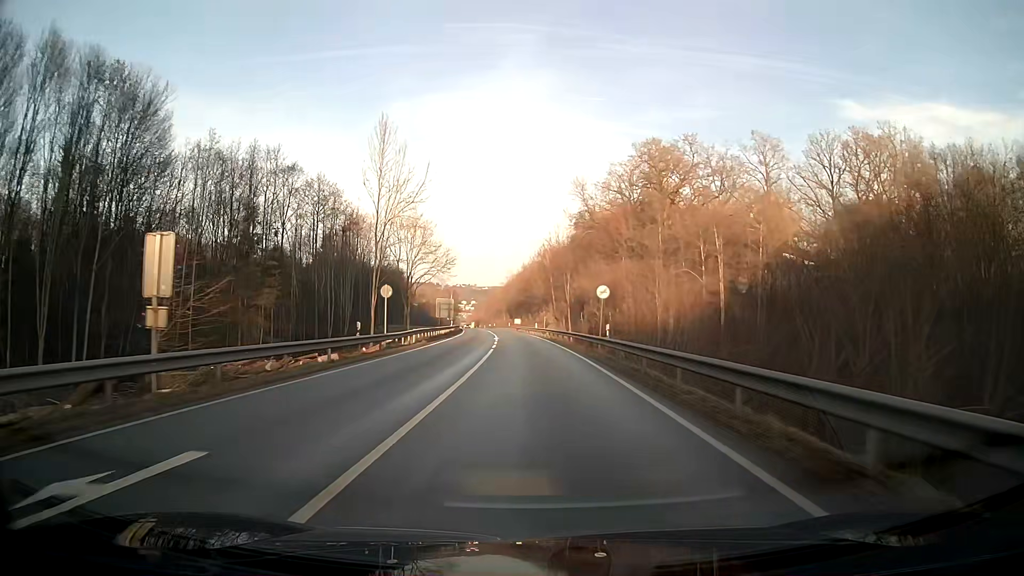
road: primary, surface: asphalt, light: Day
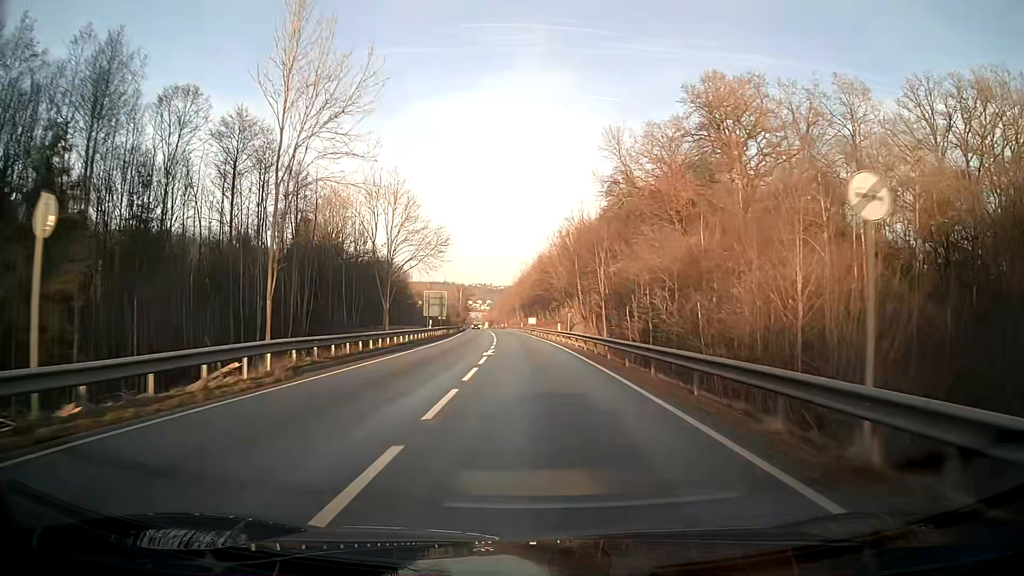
(-0.3, +25.1) m; -1°
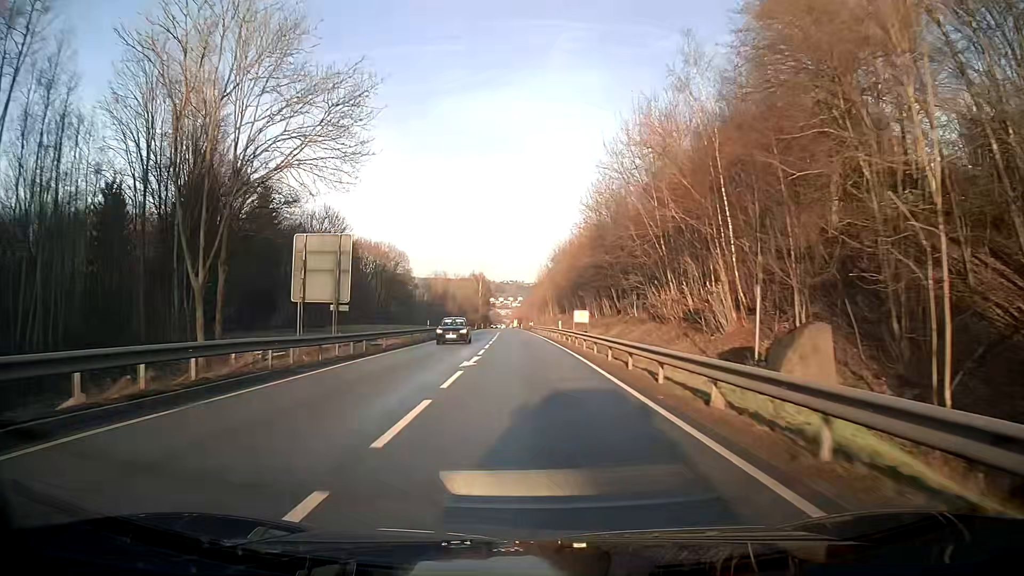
(-1.2, +50.2) m; -3°
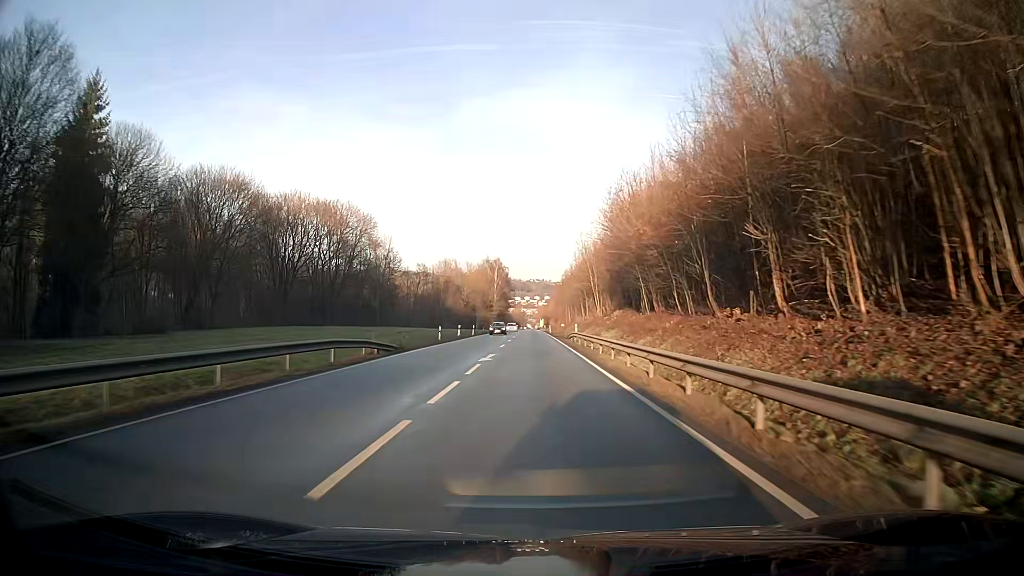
(-1.0, +50.2) m; -2°
